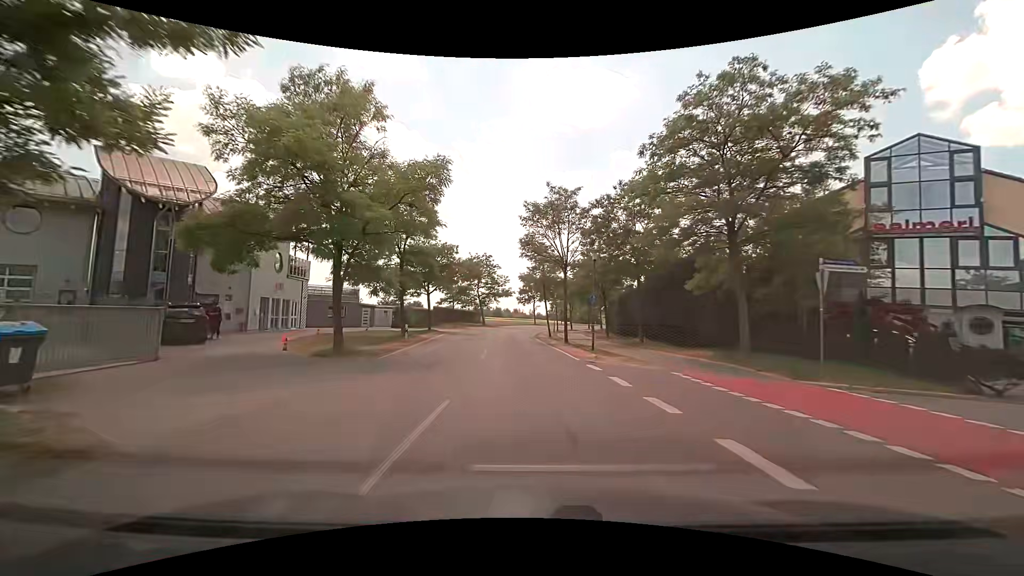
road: tertiary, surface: asphalt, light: Day
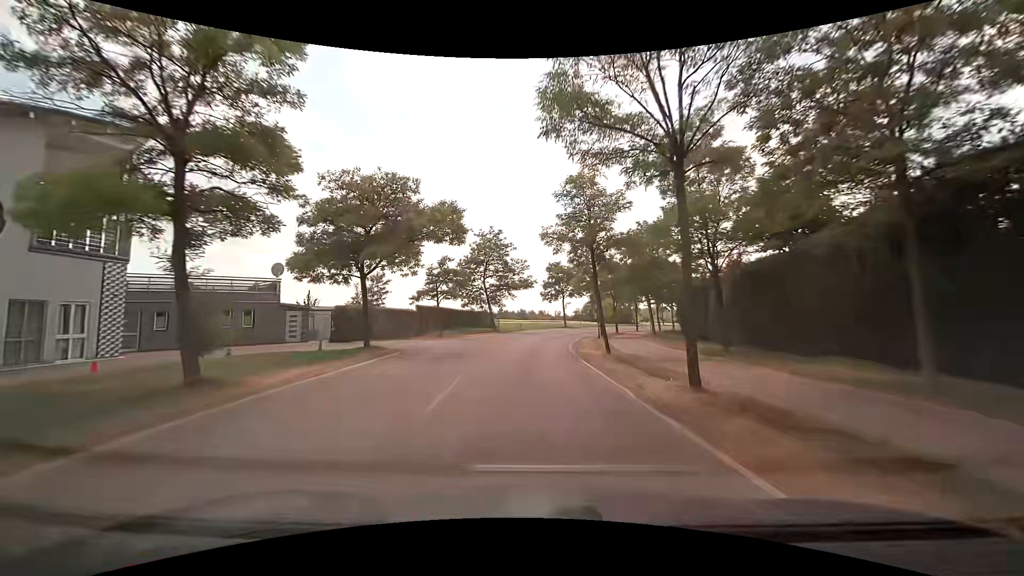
(-0.6, +21.6) m; -3°
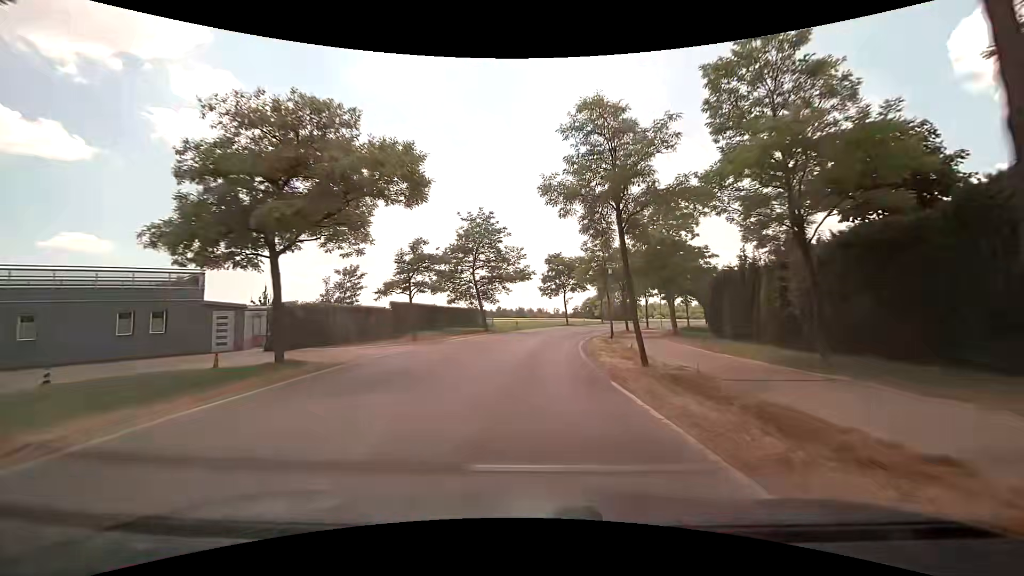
(0.0, +7.3) m; 0°
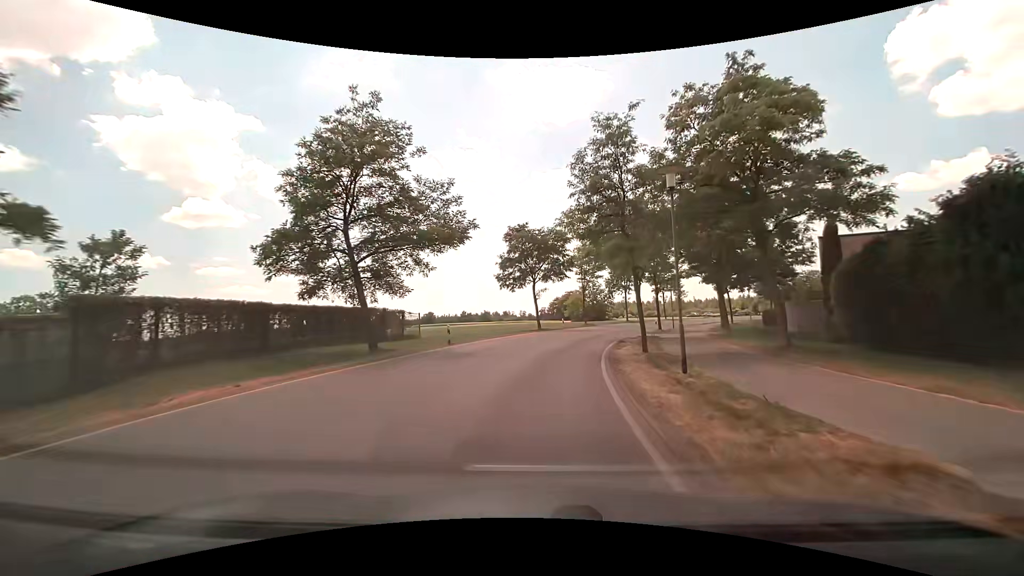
(+0.9, +22.1) m; +4°
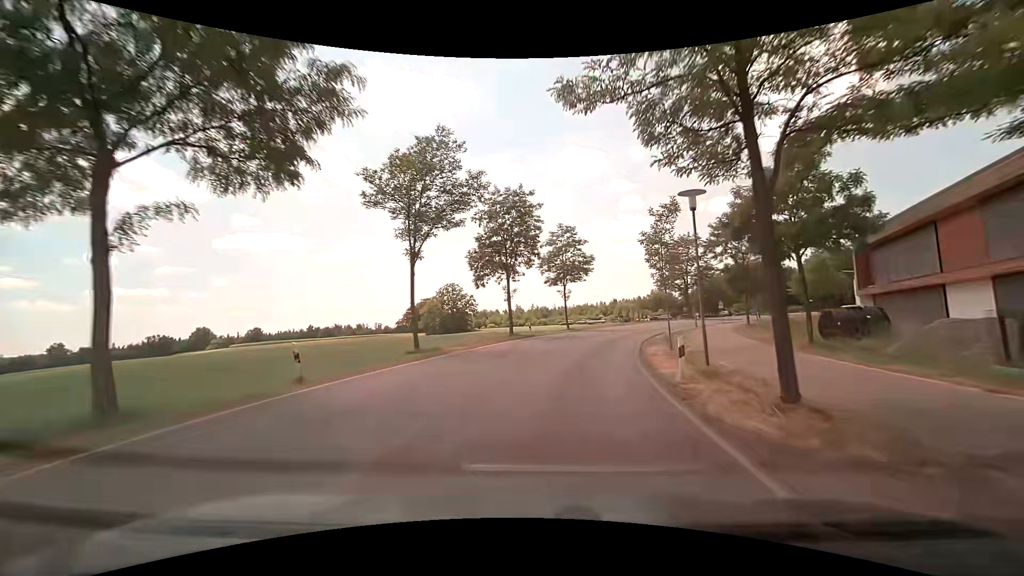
(+4.4, +36.4) m; +15°
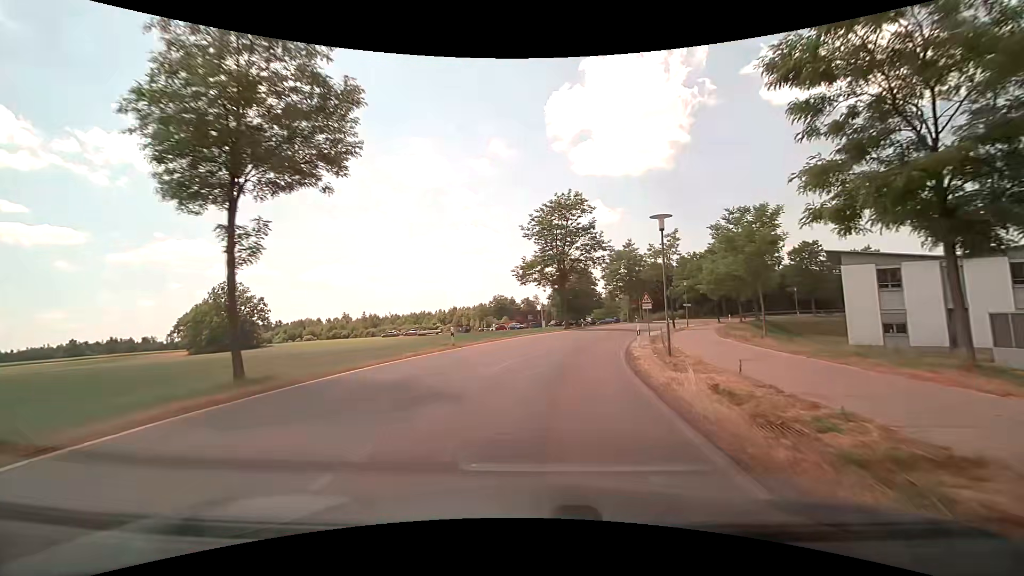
(+5.6, +35.0) m; +18°
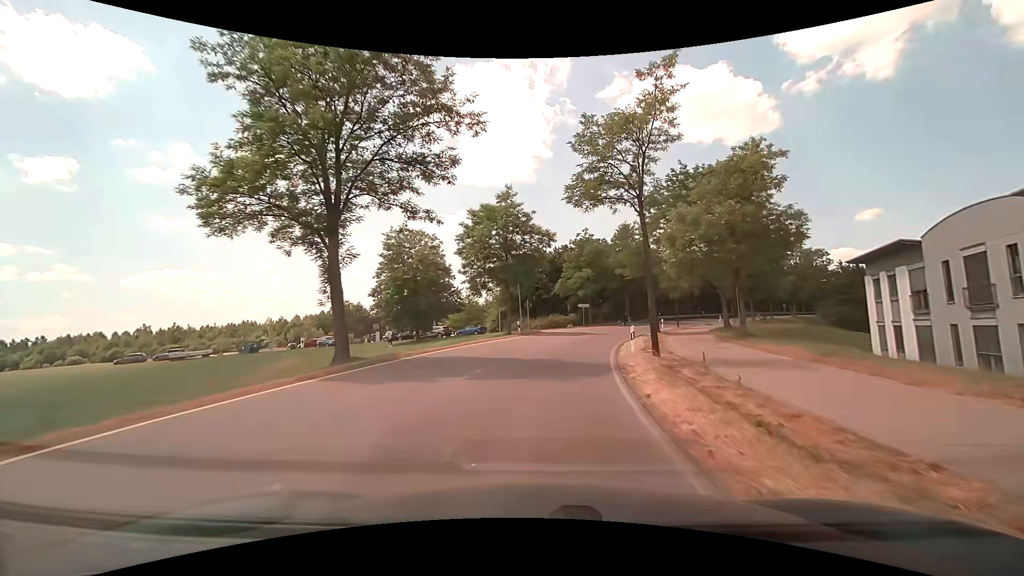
(+4.9, +33.6) m; +16°
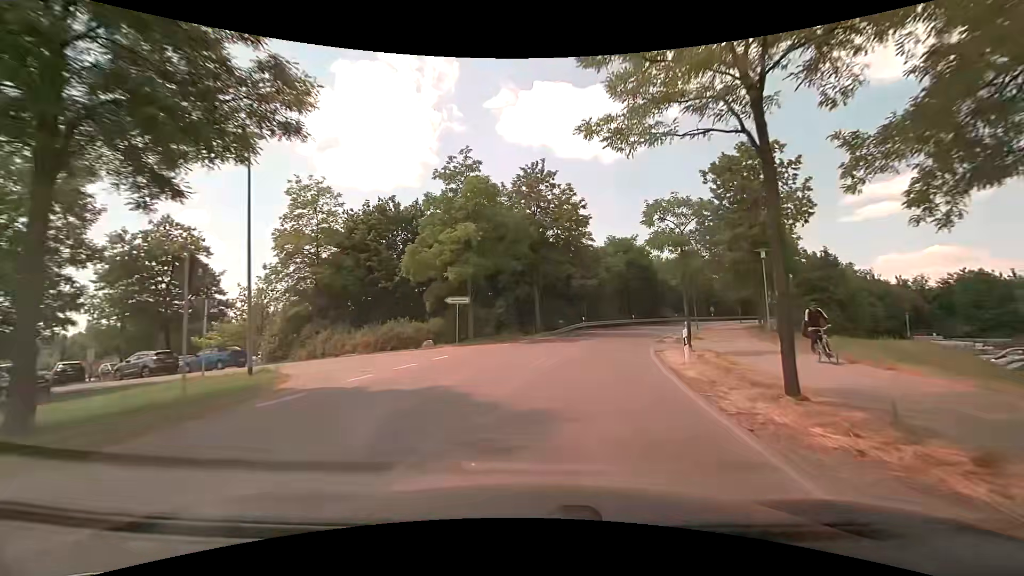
(+3.1, +31.8) m; +13°
(+1, +10) (+2, +20) (+5, +29) (+8, +39) (+12, +48) (+16, +57) (+21, +66) (+27, +74) (+33, +82) (+40, +90) m
